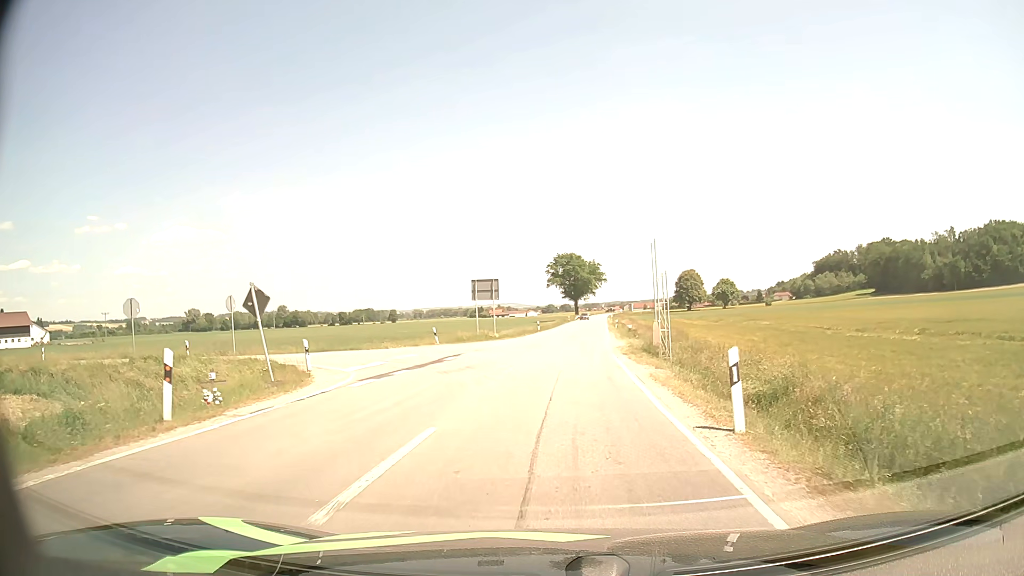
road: secondary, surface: asphalt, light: Day
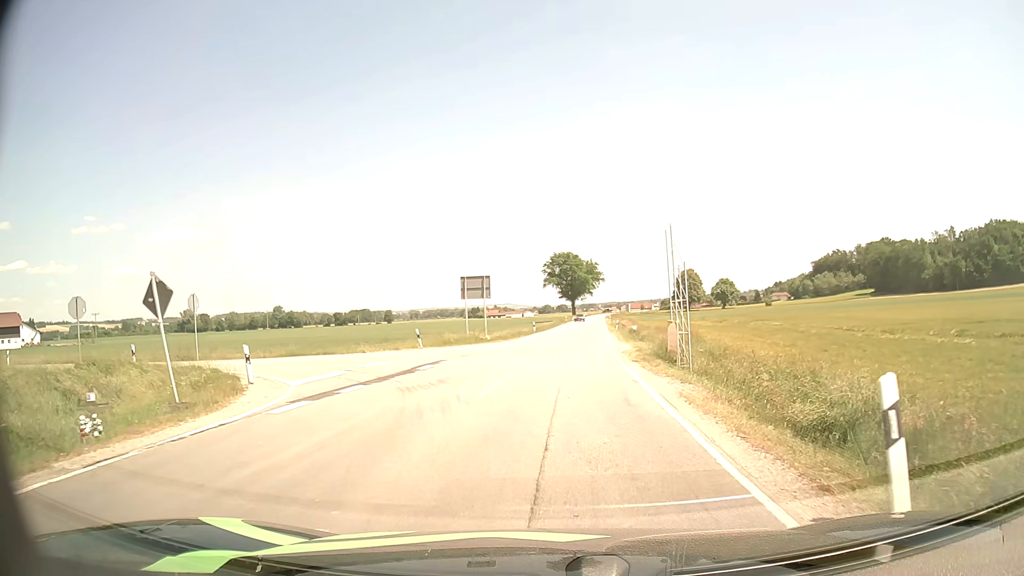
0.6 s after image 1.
(0.0, +4.0) m; 0°
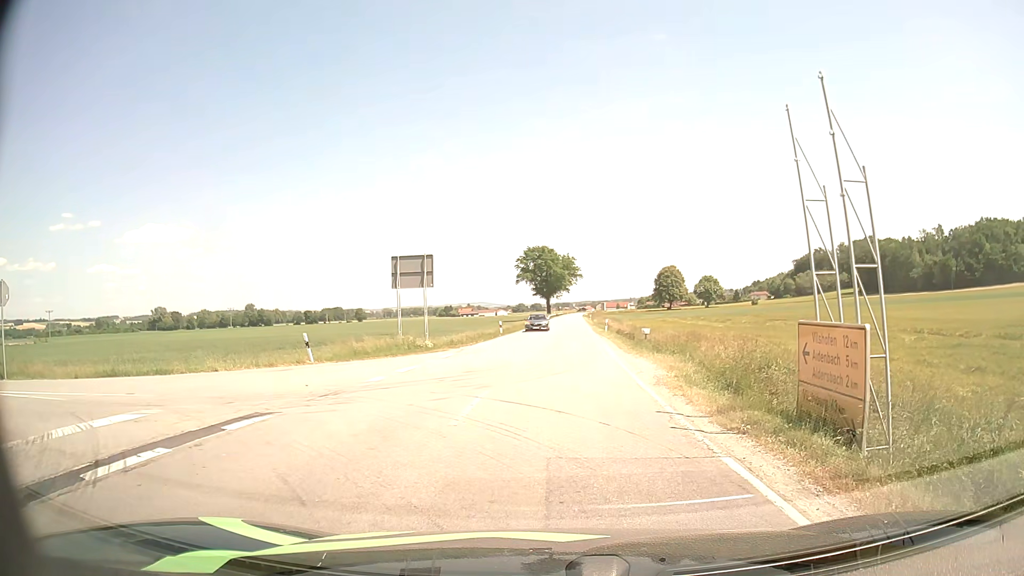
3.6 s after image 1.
(+0.2, +13.2) m; +3°
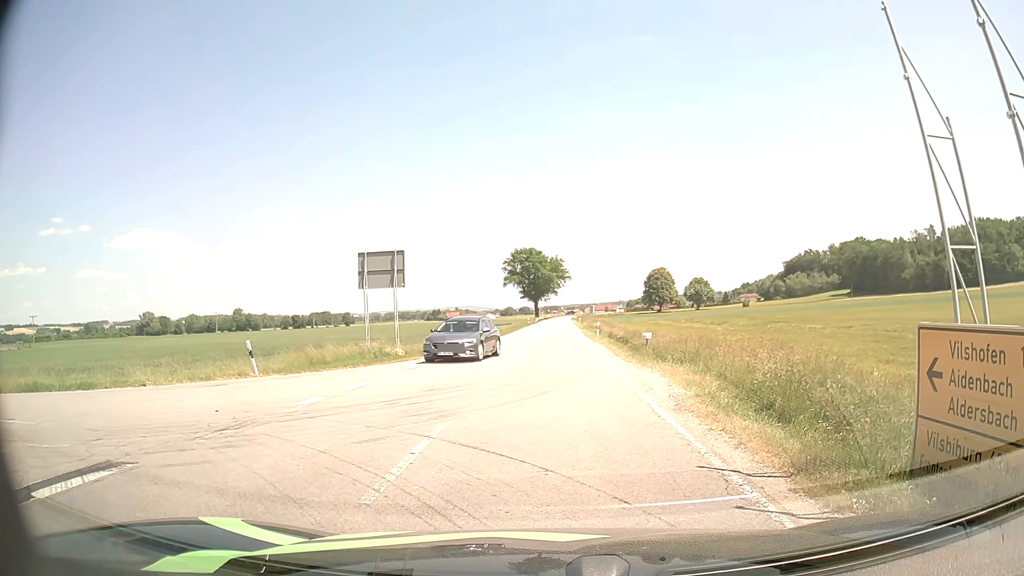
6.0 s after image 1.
(0.0, +3.4) m; 0°
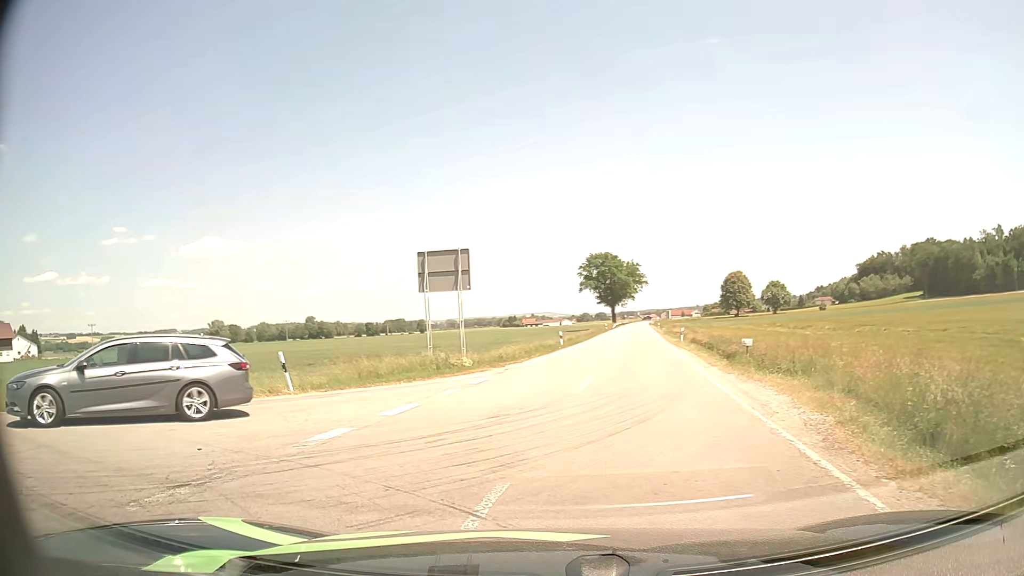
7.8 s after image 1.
(-0.1, +3.3) m; -6°
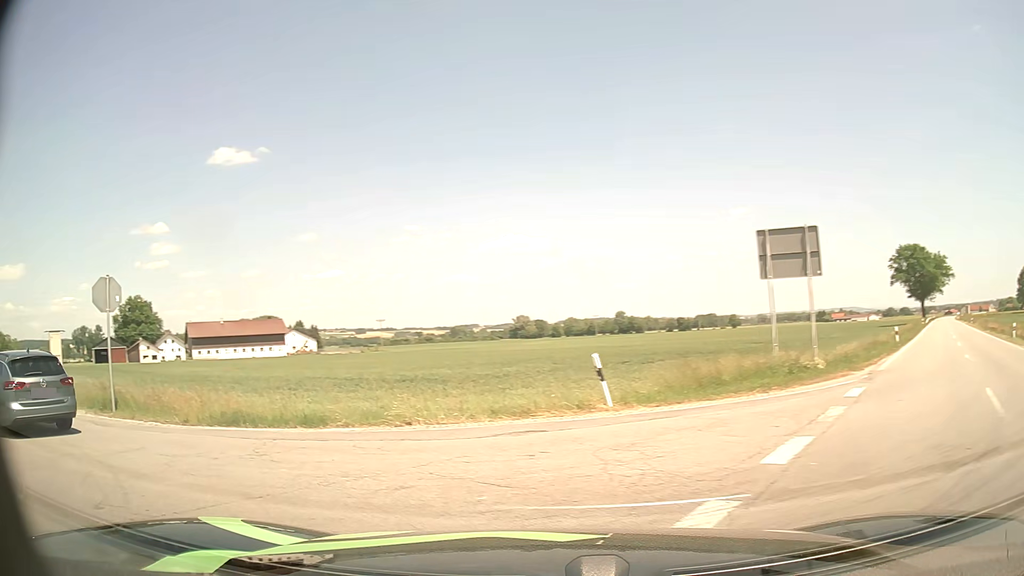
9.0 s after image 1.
(-1.1, +4.4) m; -27°
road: tertiary
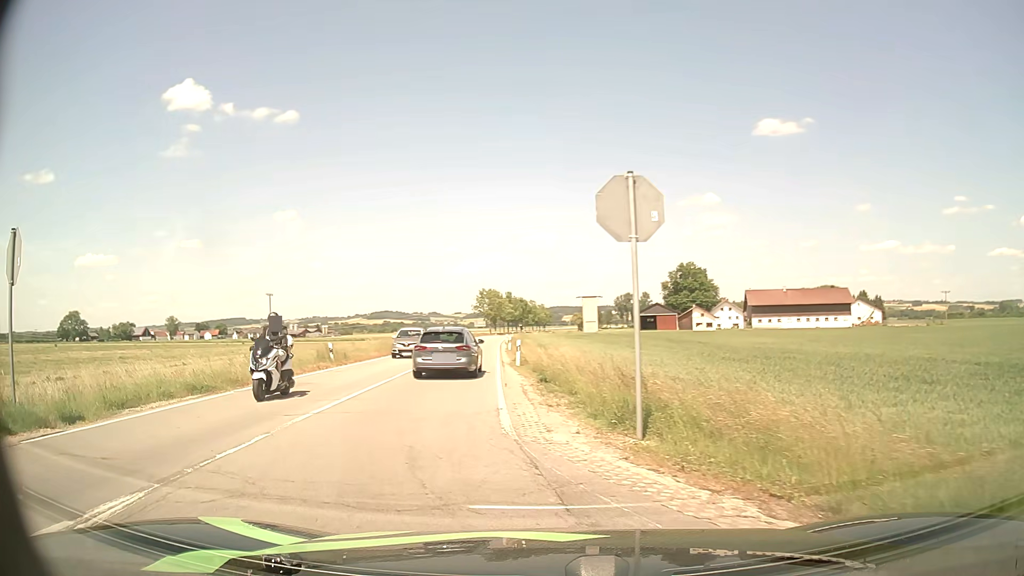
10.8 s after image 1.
(-4.1, +8.1) m; -48°
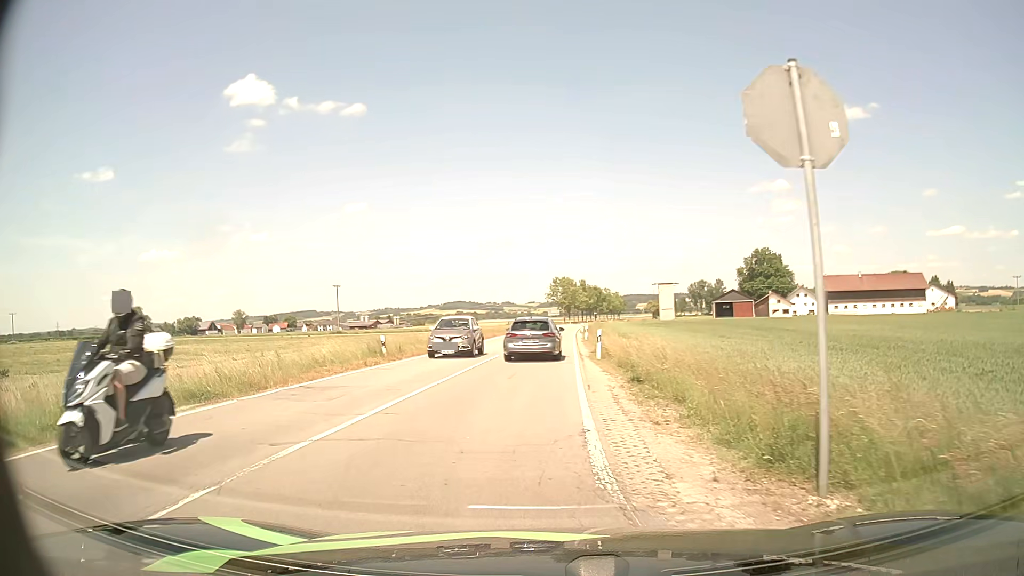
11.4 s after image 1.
(-0.2, +3.7) m; -6°
(-1, +10) (-1, +20) (-1, +30) (-1, +40) (0, +50) (0, +60) (0, +70) (+1, +80) (+1, +90) (+2, +100) m
